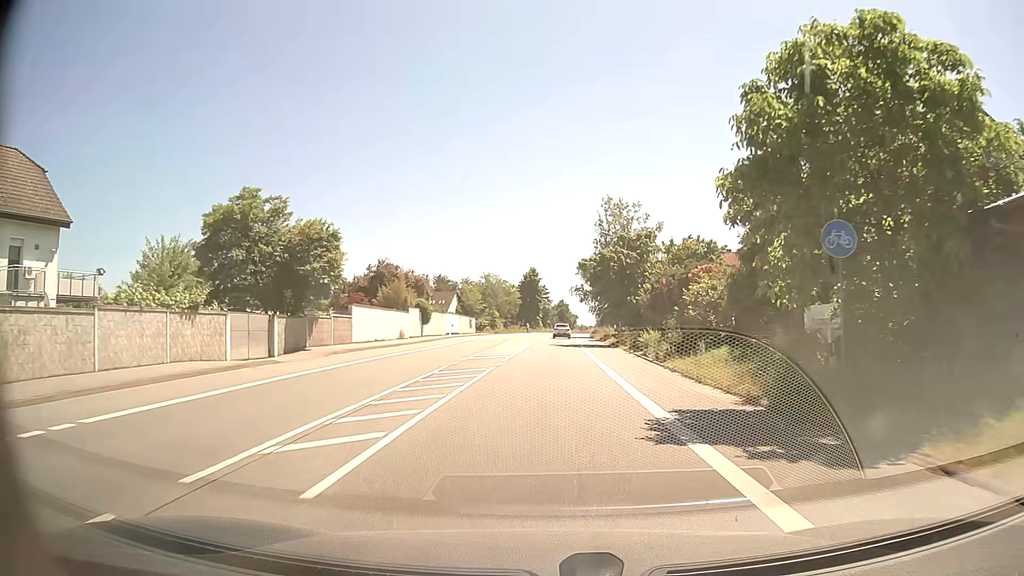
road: primary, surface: asphalt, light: Day
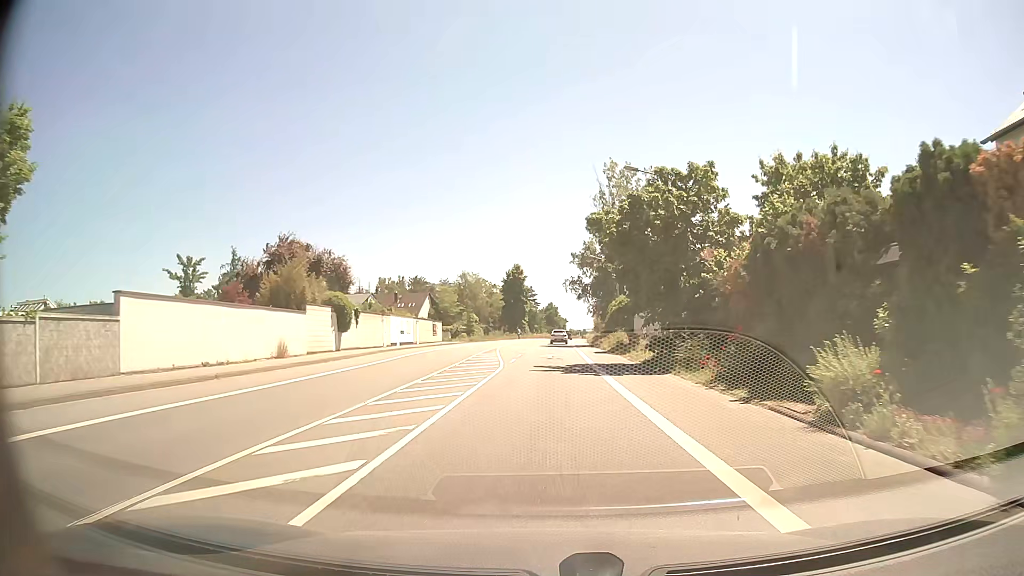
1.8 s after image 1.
(+0.3, +20.8) m; +2°
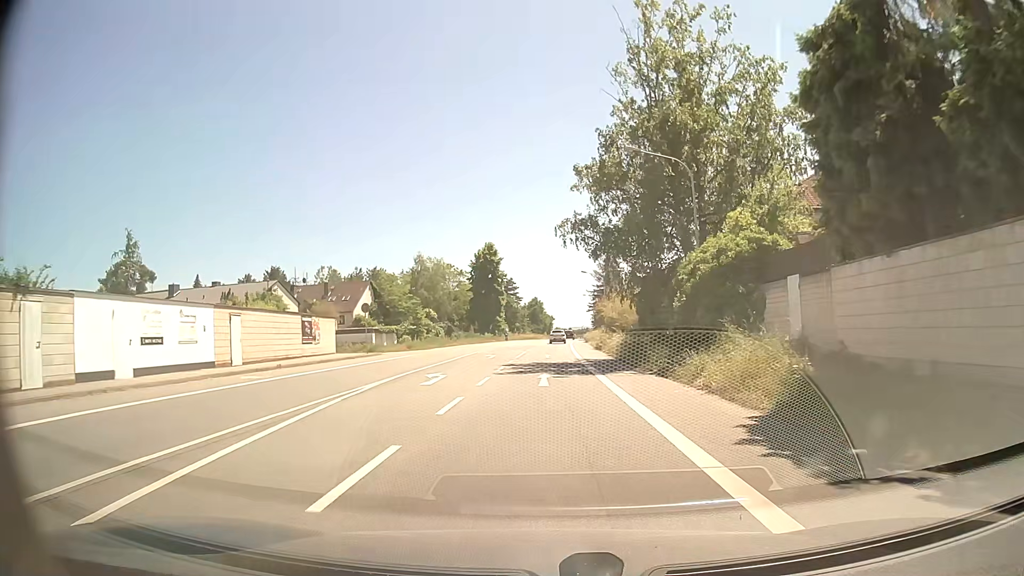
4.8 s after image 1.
(+0.3, +34.7) m; +1°
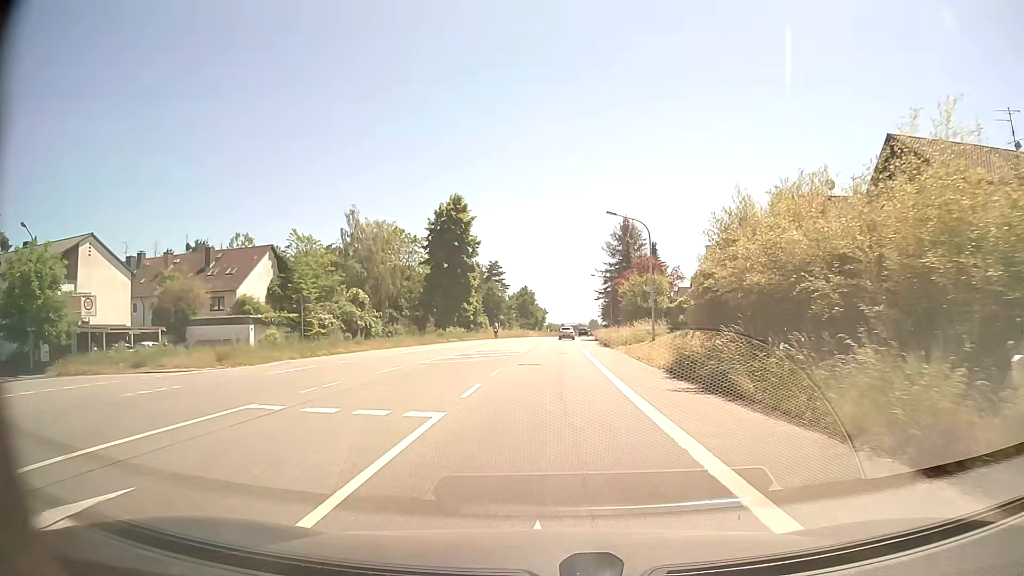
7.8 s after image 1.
(+0.1, +34.9) m; +1°
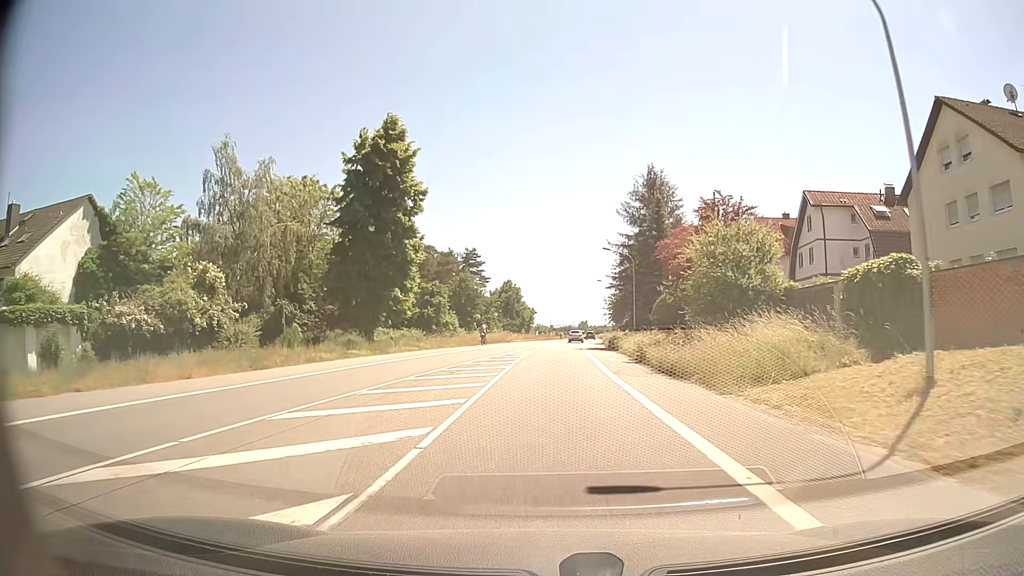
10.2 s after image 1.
(+0.1, +28.2) m; +1°
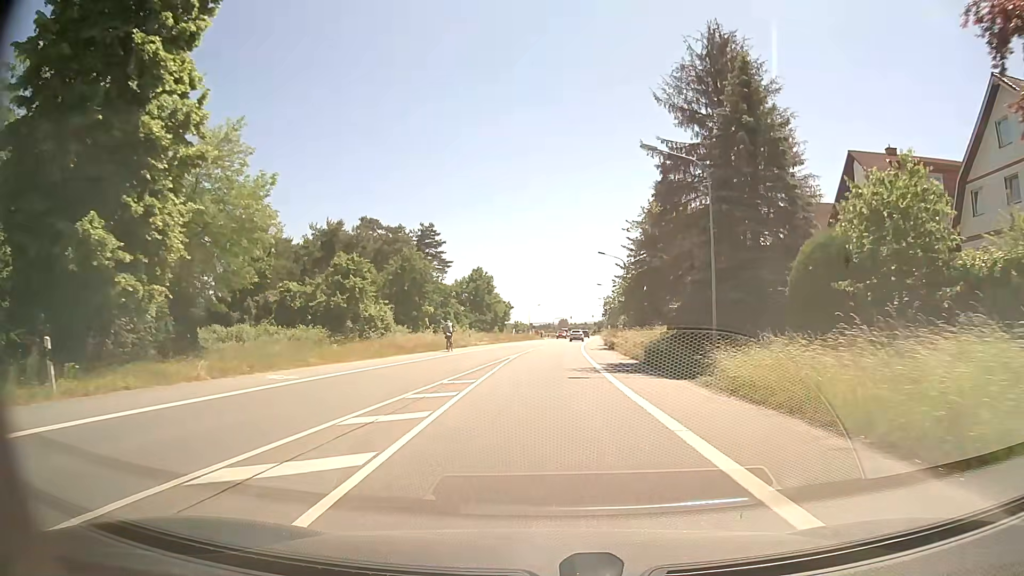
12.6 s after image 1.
(+0.3, +28.7) m; +2°
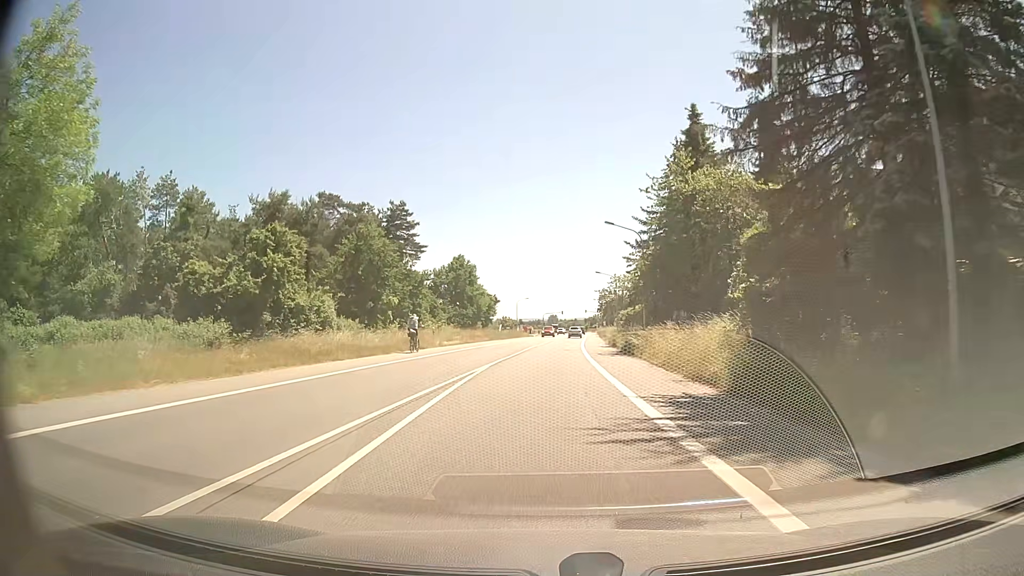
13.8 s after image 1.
(0.0, +14.6) m; +1°
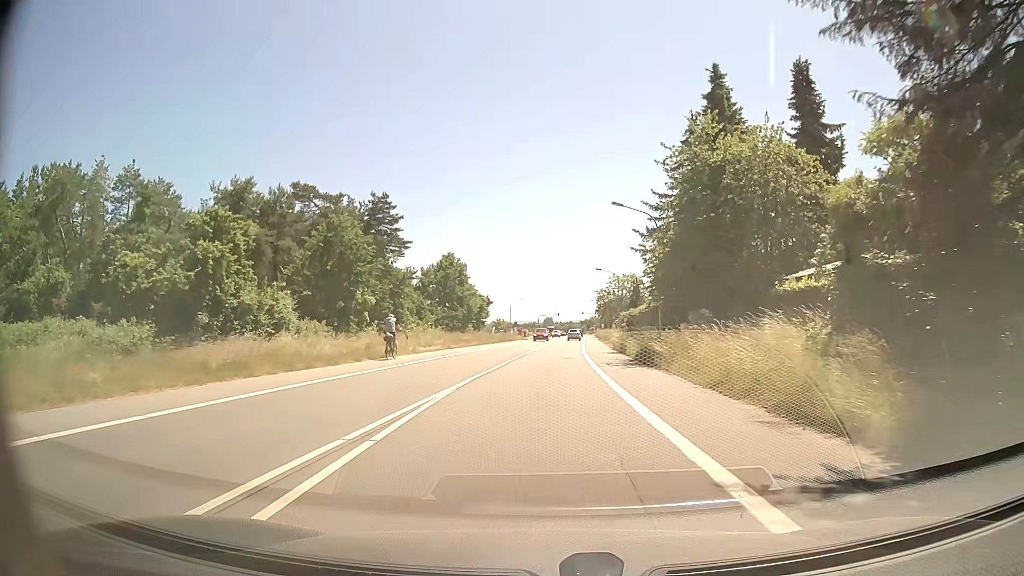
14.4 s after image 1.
(0.0, +7.3) m; 0°
(0, +10) (0, +20) (+1, +30) (+1, +40) (+2, +50) (+2, +60) (+3, +70) (+3, +80) (+4, +90) (+4, +100) m
